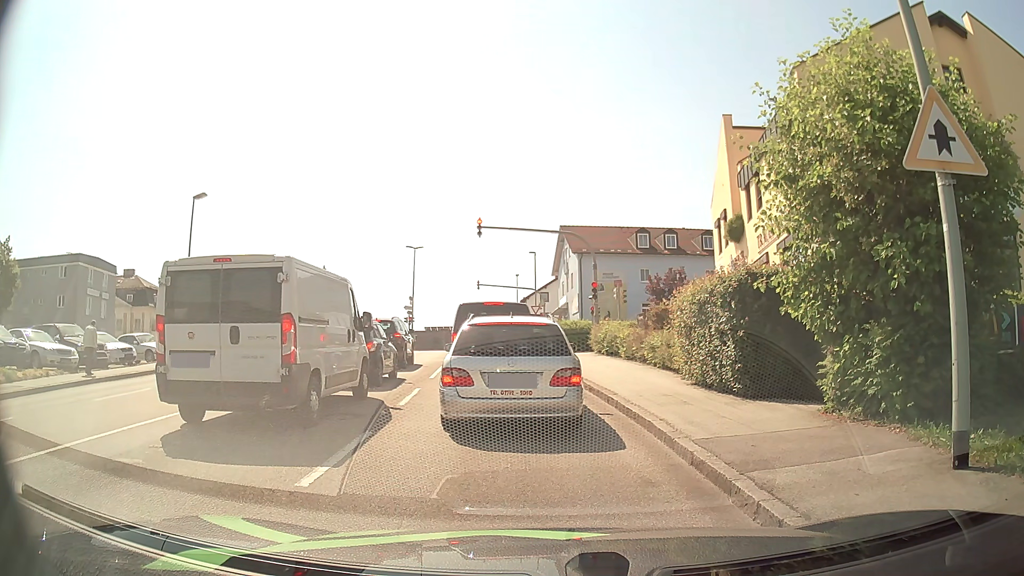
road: tertiary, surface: asphalt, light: Day
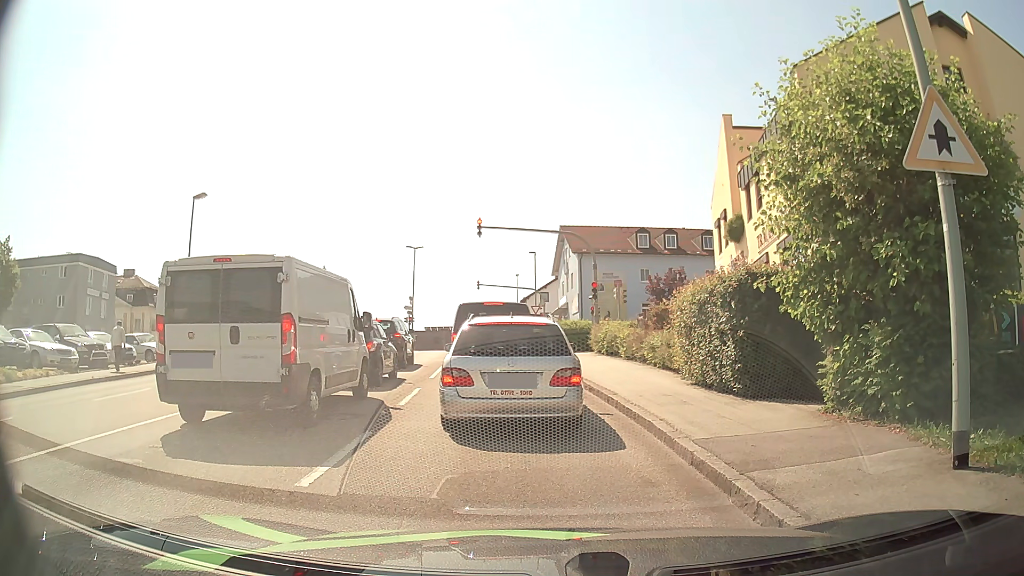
(0.0, 0.0) m; 0°
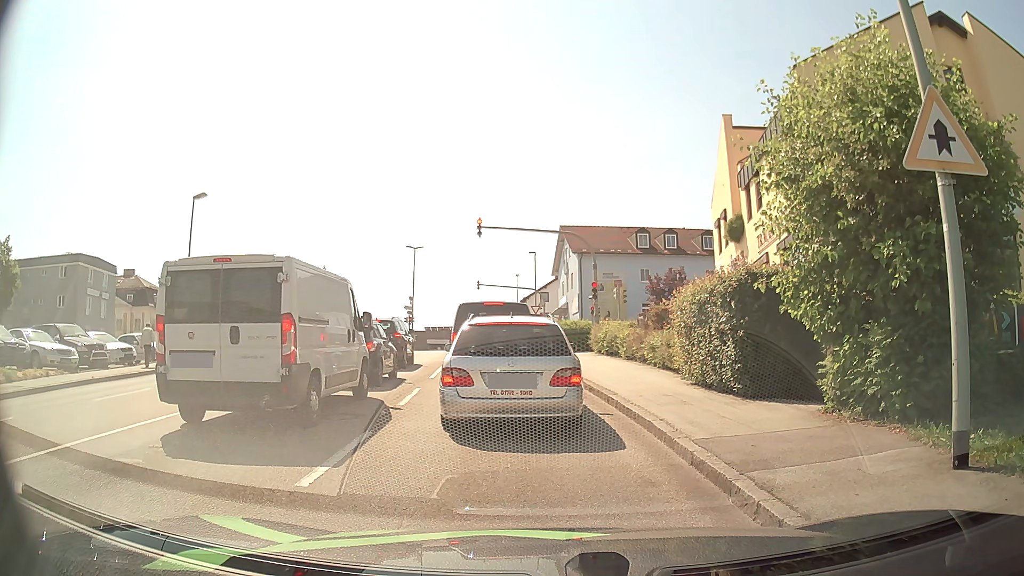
(0.0, 0.0) m; 0°
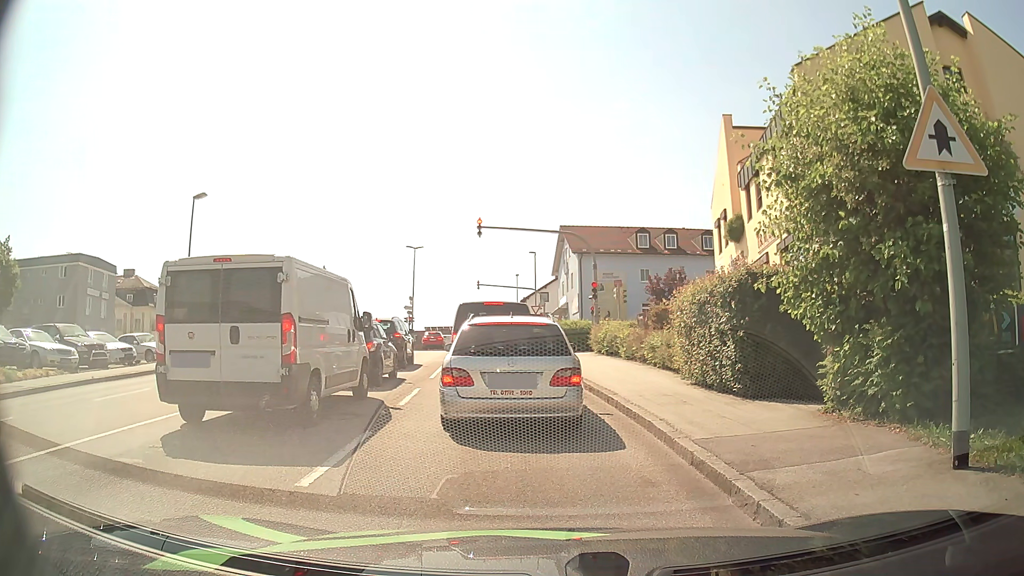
(0.0, 0.0) m; 0°
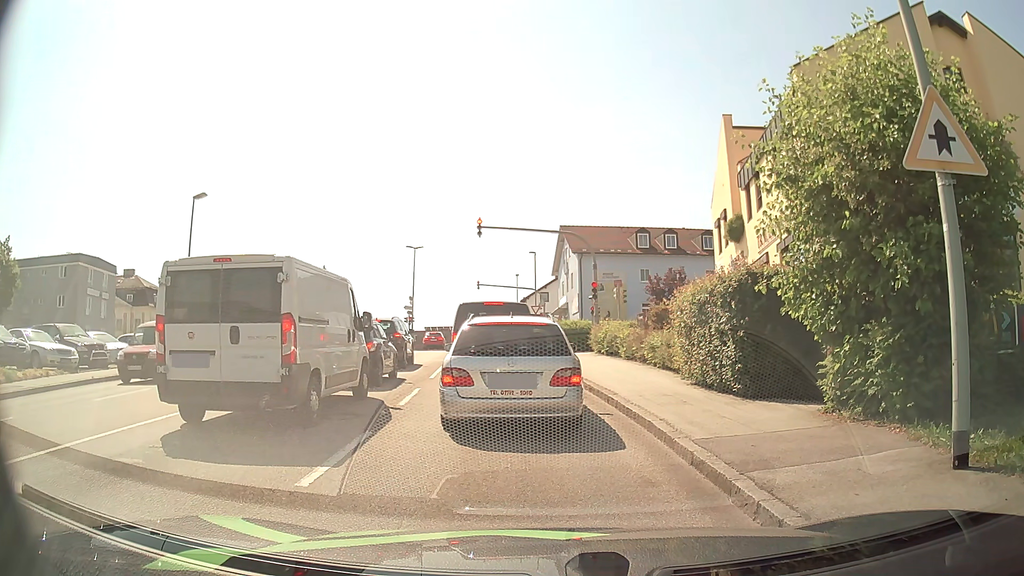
(0.0, 0.0) m; 0°
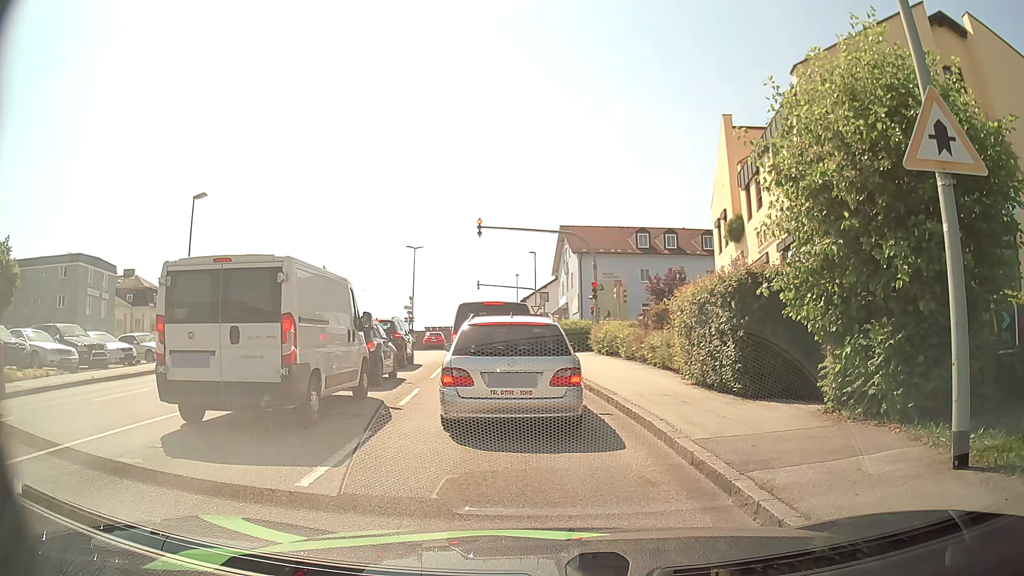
(0.0, 0.0) m; 0°
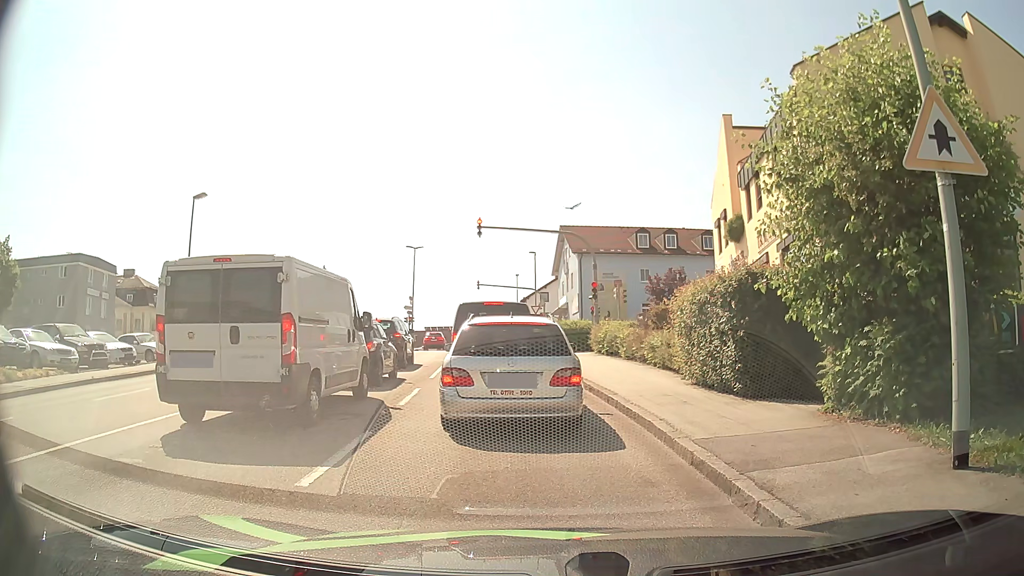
(0.0, 0.0) m; 0°
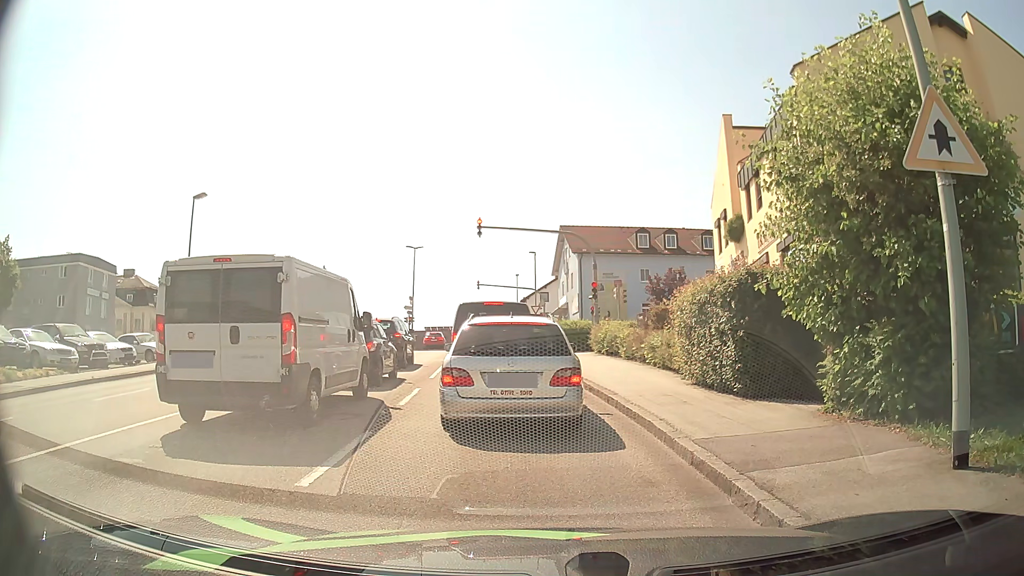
(0.0, 0.0) m; 0°
(0, +10) (-2, +20) (-3, +30) (0, +39) (+9, +43) (+19, +43) (+29, +42) (+39, +40) (+49, +38) (+58, +35) m
